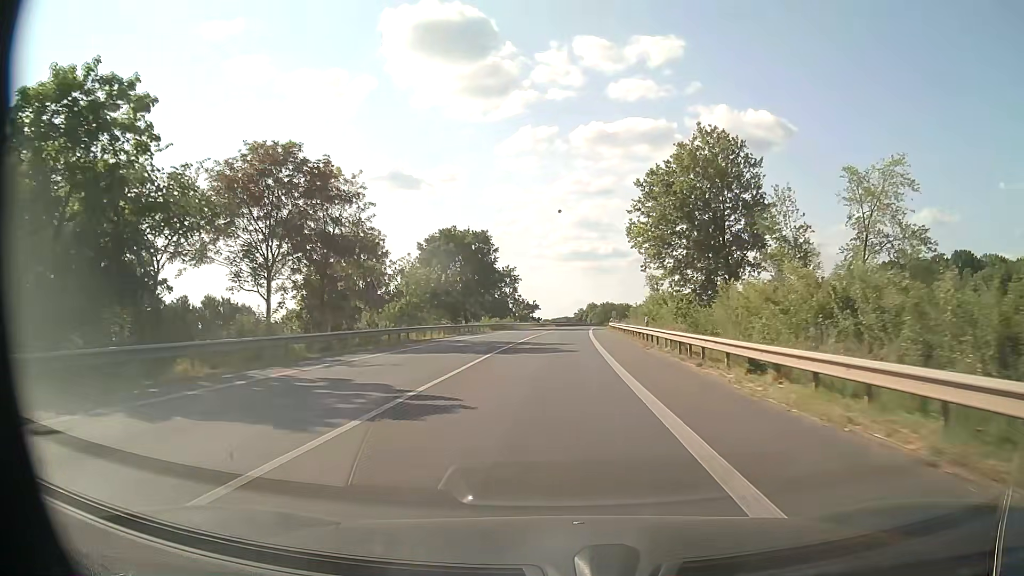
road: primary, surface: asphalt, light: Day
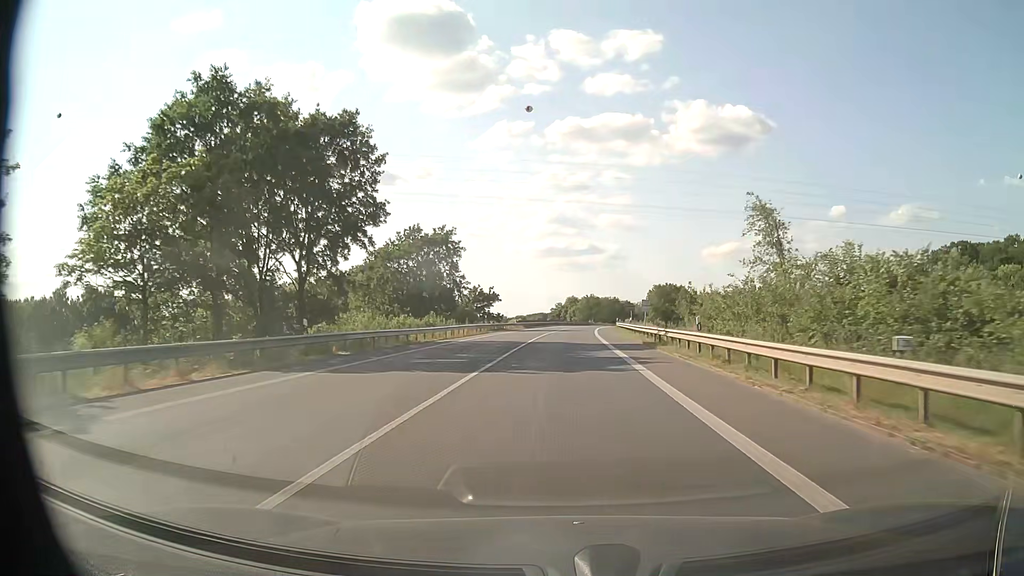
(+0.7, +53.7) m; +2°
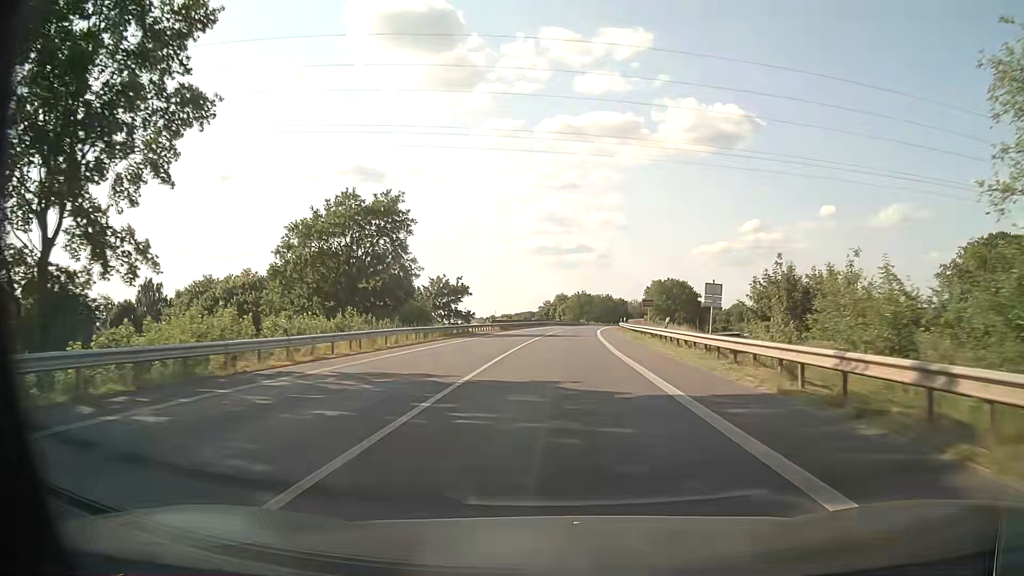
(+0.2, +21.6) m; +1°
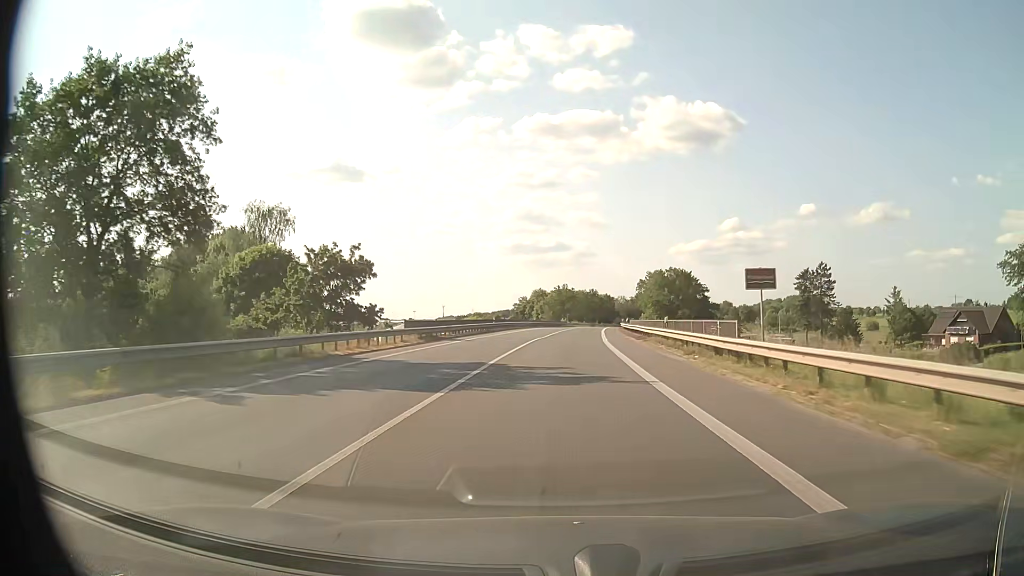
(+0.5, +32.6) m; +2°
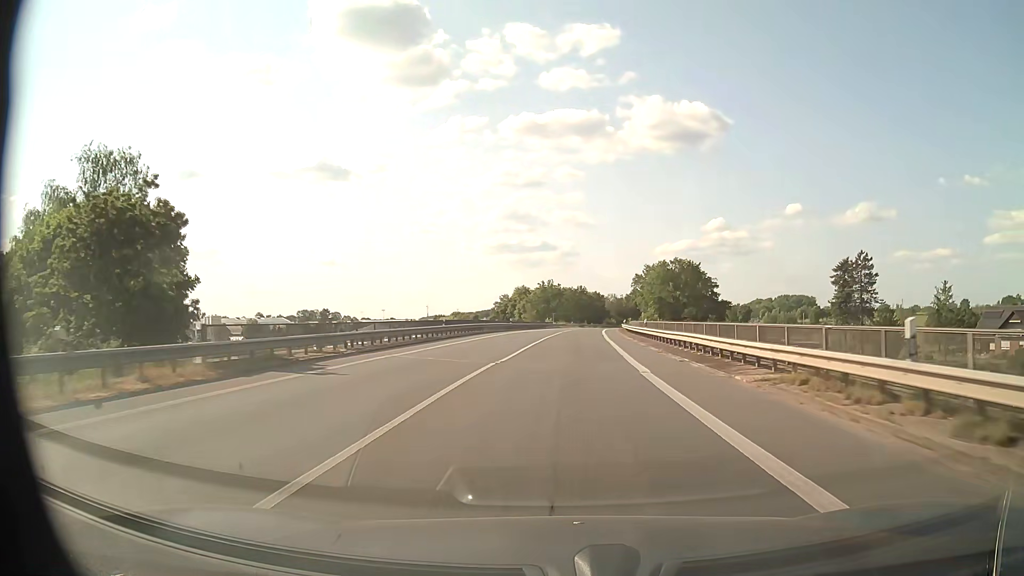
(+0.2, +21.9) m; +1°
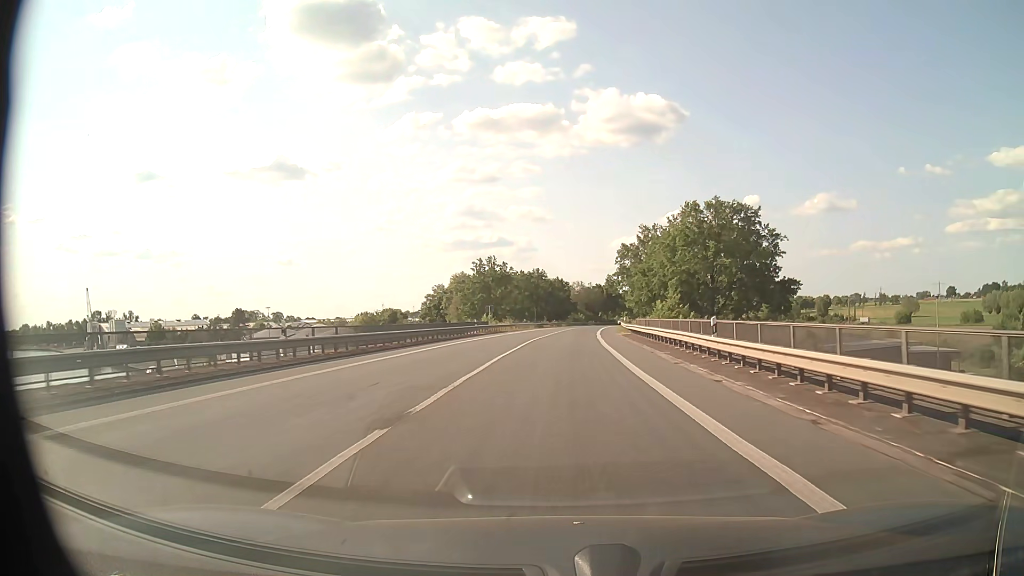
(+2.0, +55.3) m; +4°
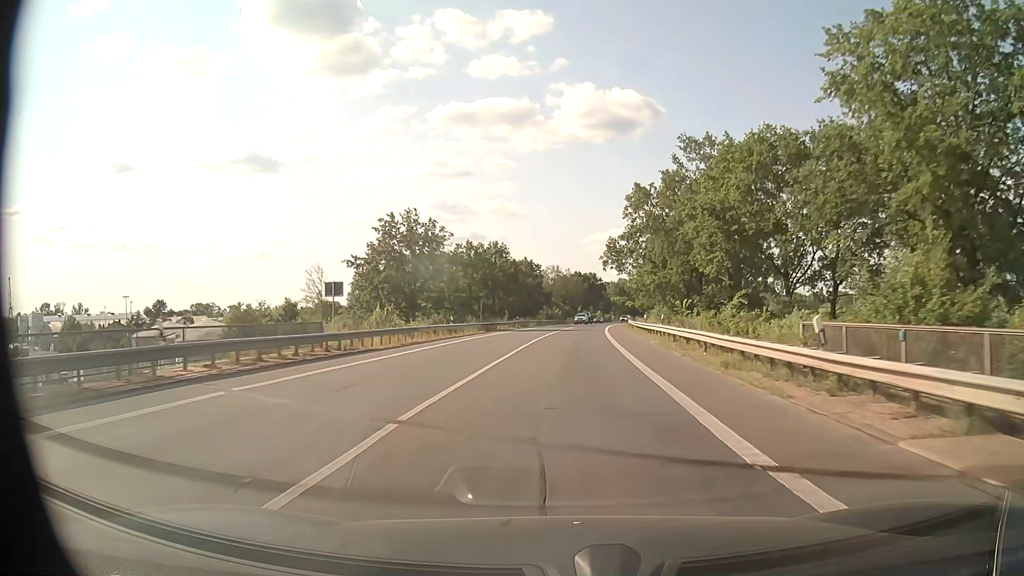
(+0.9, +44.3) m; +2°
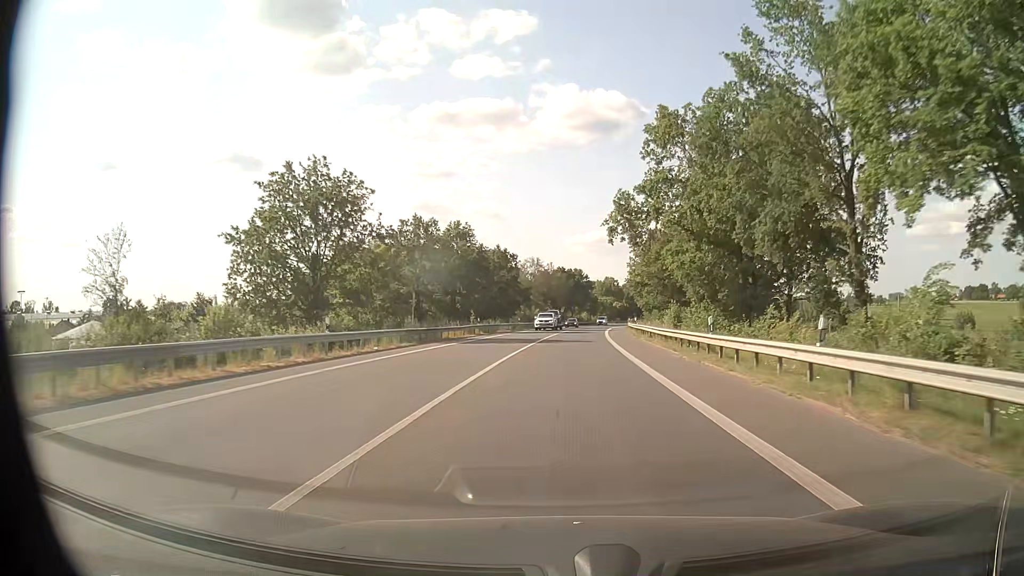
(+0.3, +22.2) m; +1°
(0, +10) (0, +20) (+1, +30) (+1, +40) (+2, +50) (+2, +60) (+3, +70) (+4, +80) (+5, +90) (+7, +100) m
